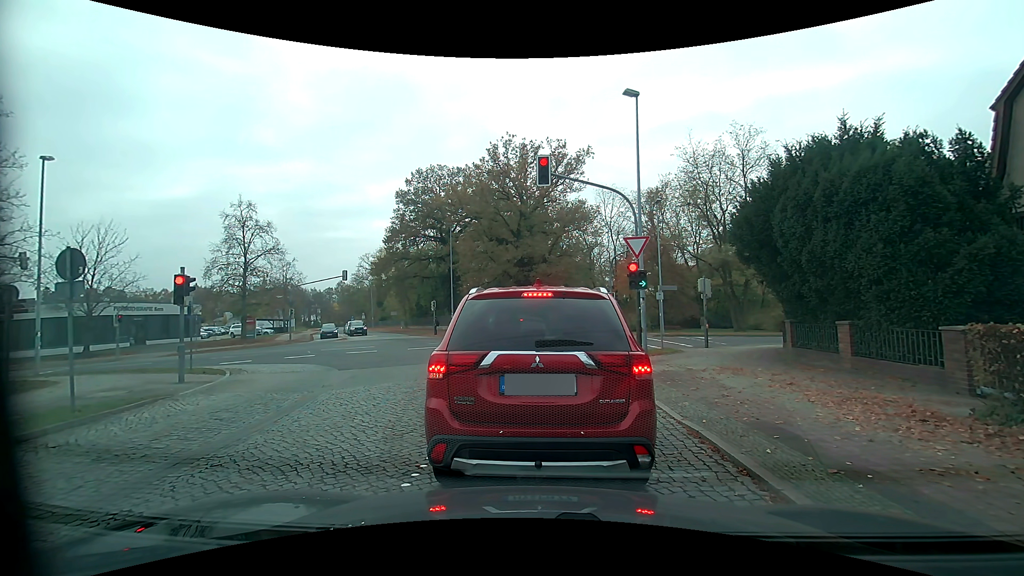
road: residential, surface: sett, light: Day
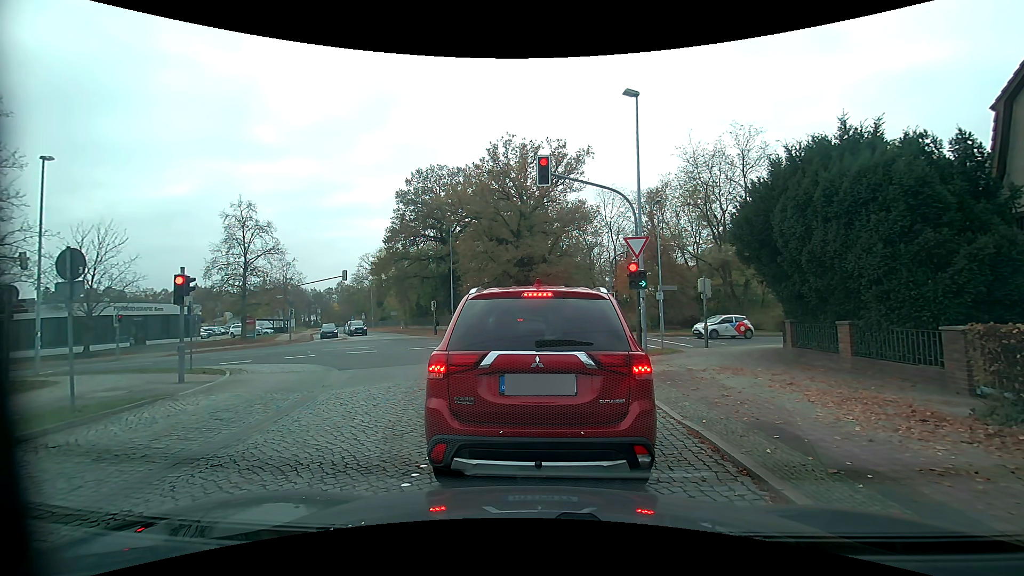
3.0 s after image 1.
(0.0, 0.0) m; 0°
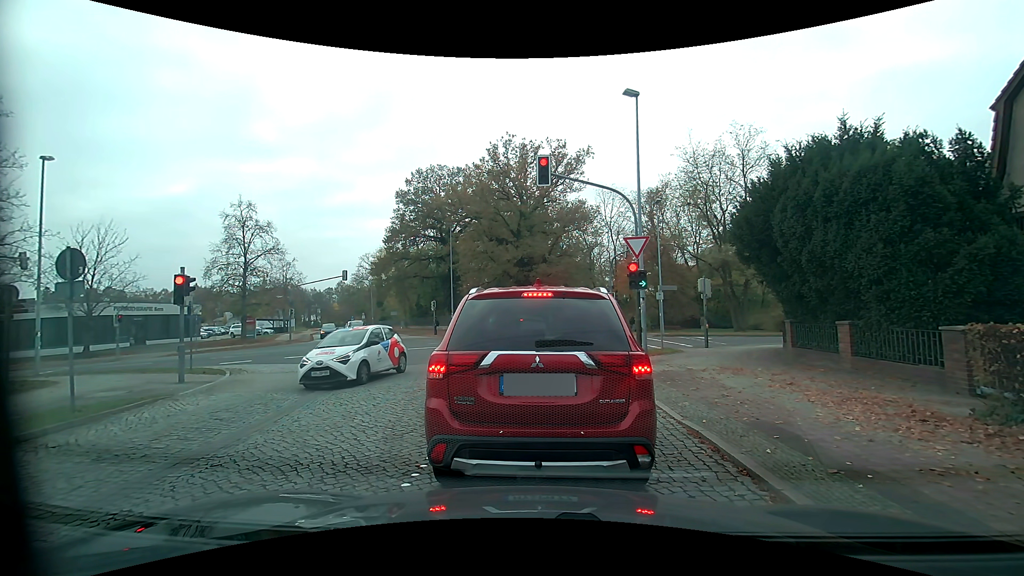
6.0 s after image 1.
(0.0, 0.0) m; 0°
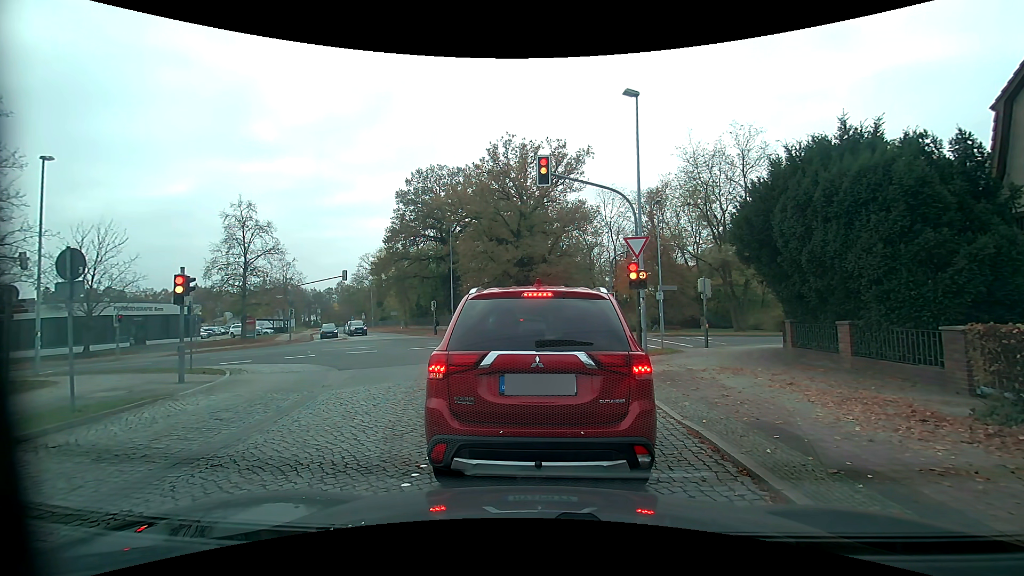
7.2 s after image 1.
(0.0, 0.0) m; 0°
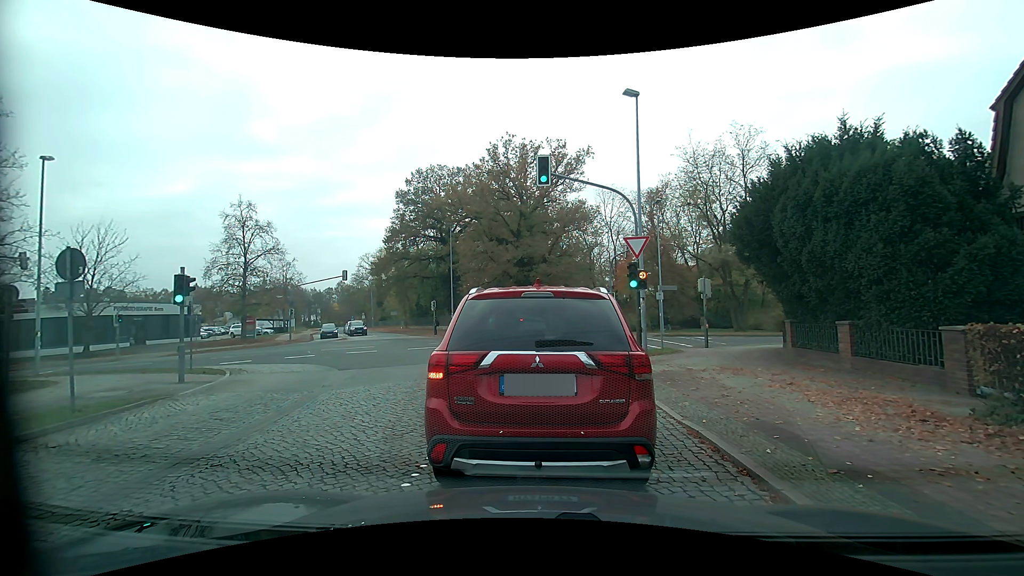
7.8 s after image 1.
(0.0, 0.0) m; 0°
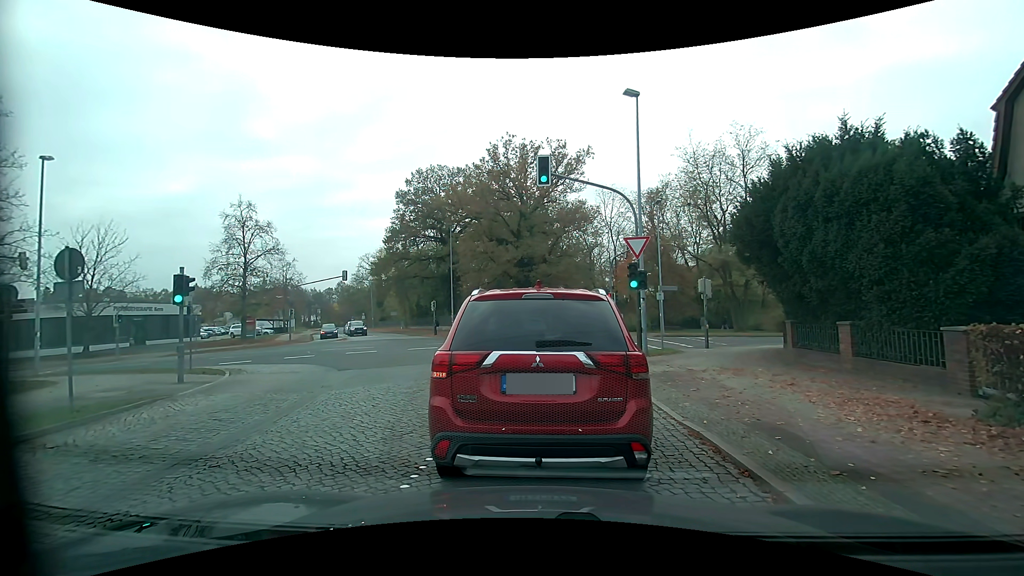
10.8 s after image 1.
(0.0, 0.0) m; 0°
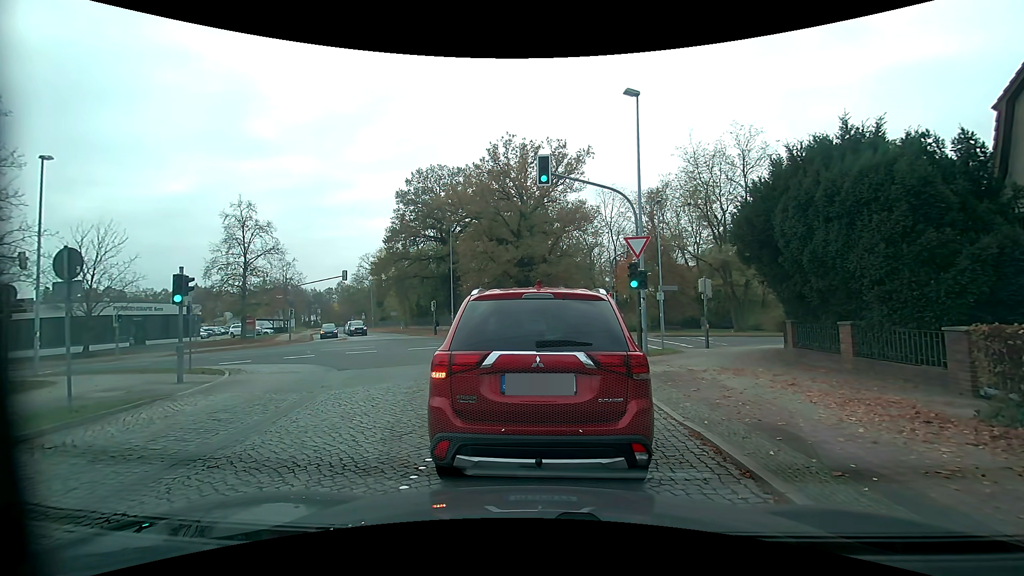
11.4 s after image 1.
(0.0, 0.0) m; 0°
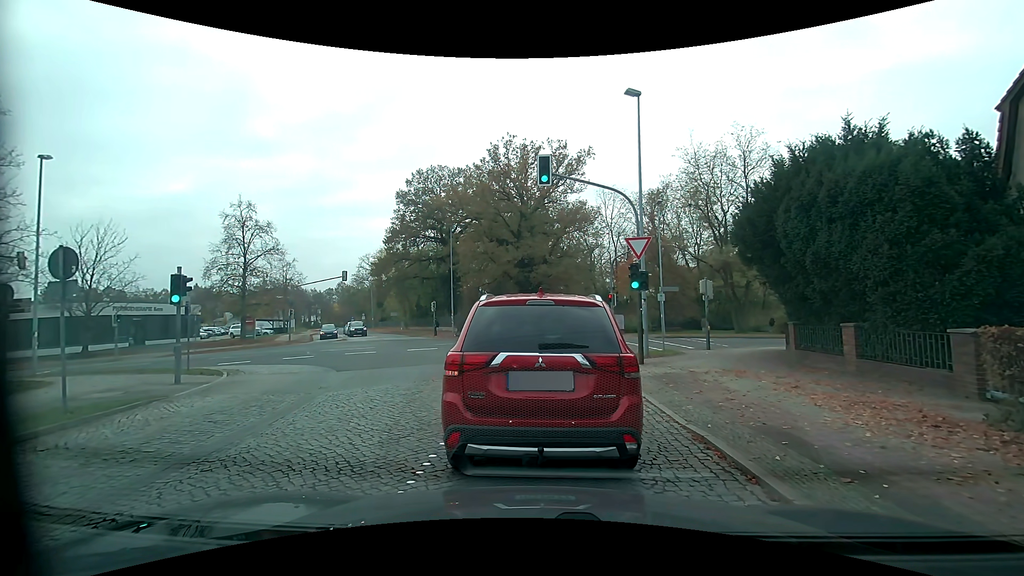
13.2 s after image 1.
(0.0, +0.1) m; 0°
